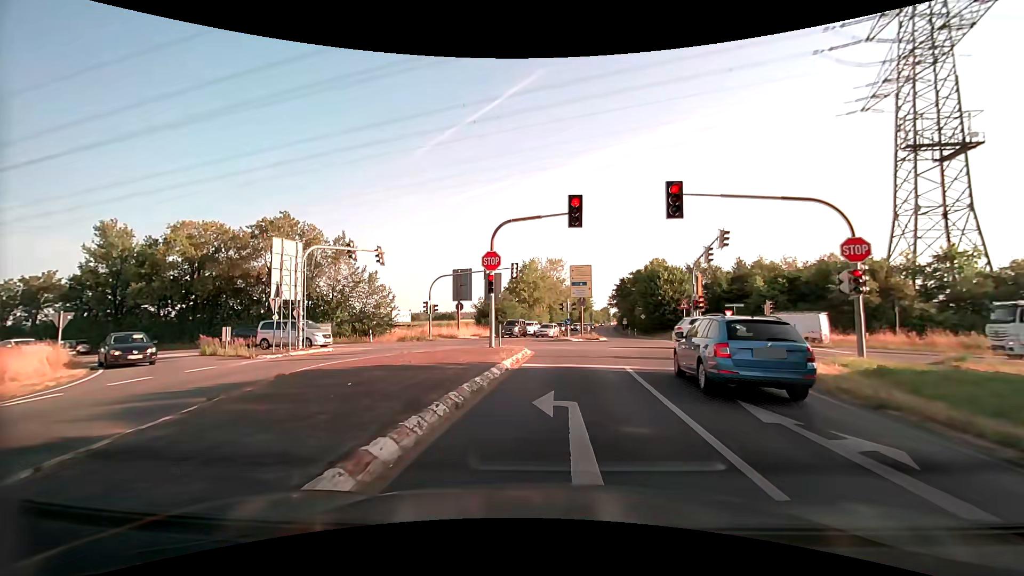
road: secondary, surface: asphalt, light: Day
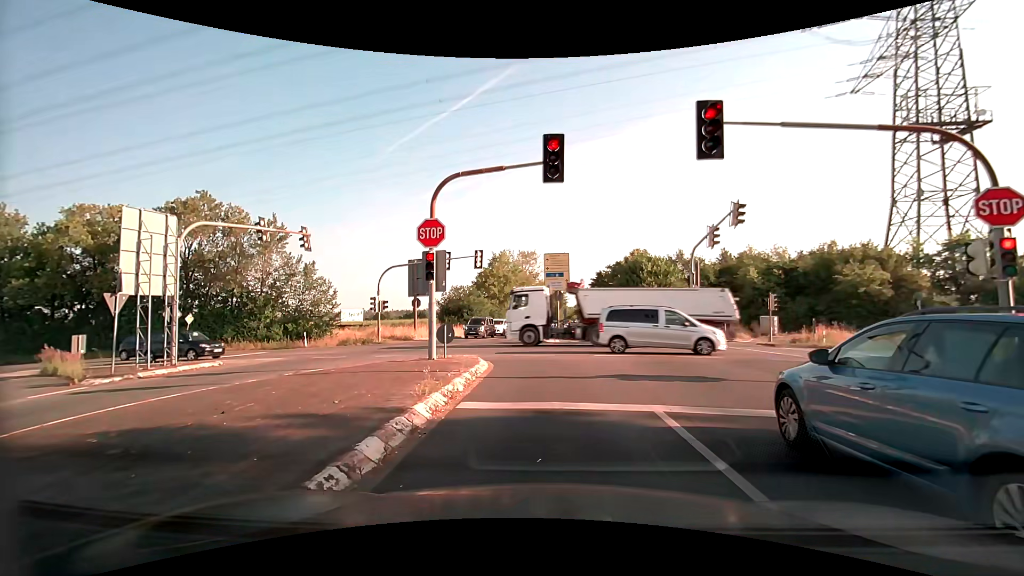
(+0.2, +6.4) m; +3°
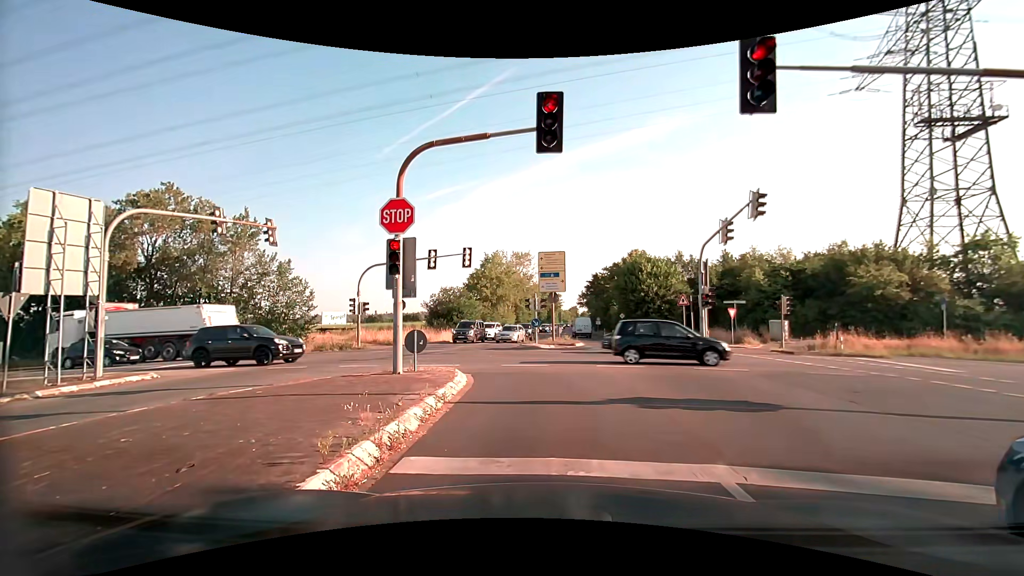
(0.0, +2.9) m; 0°
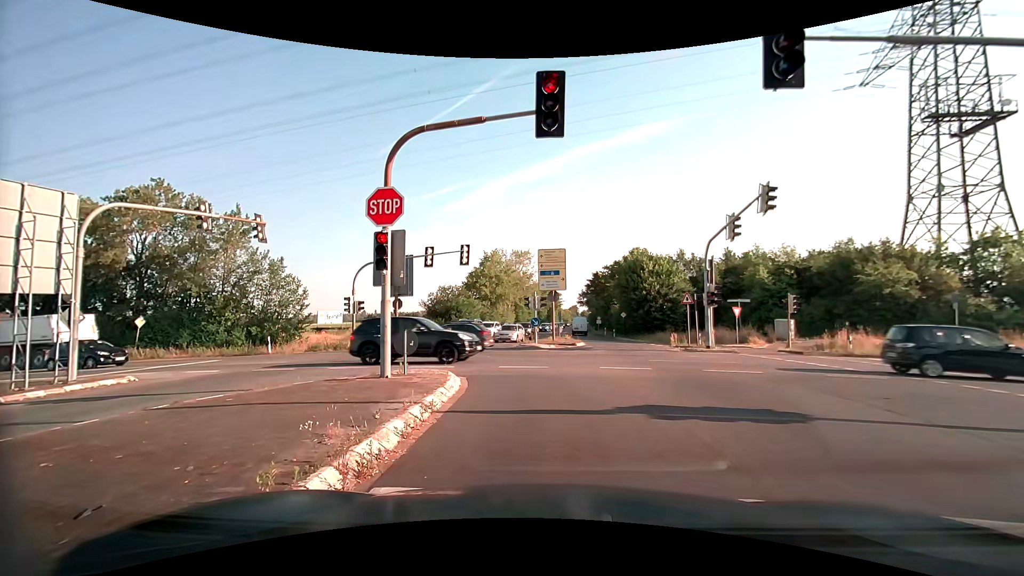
(0.0, +0.9) m; +1°
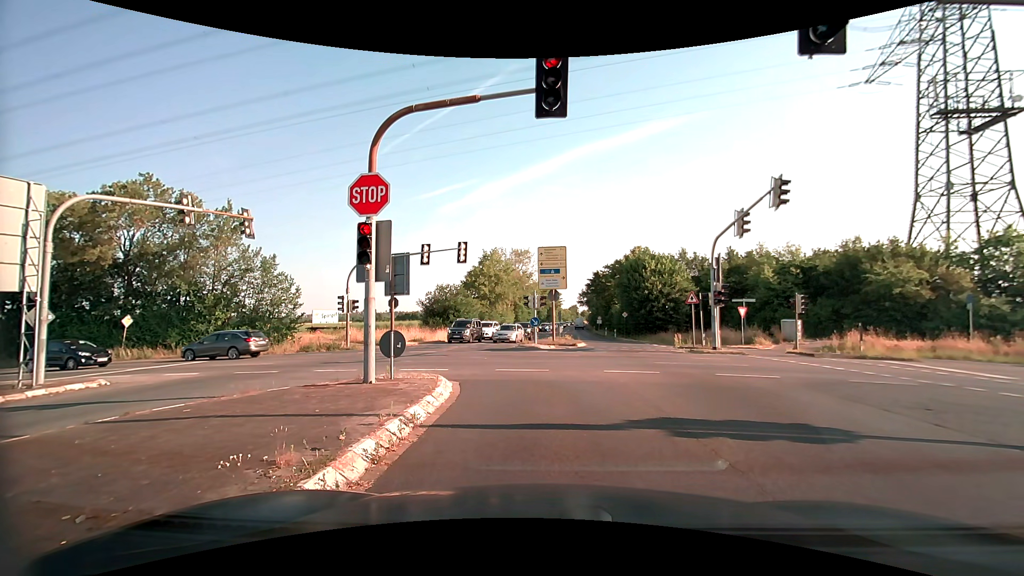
(0.0, +1.0) m; 0°
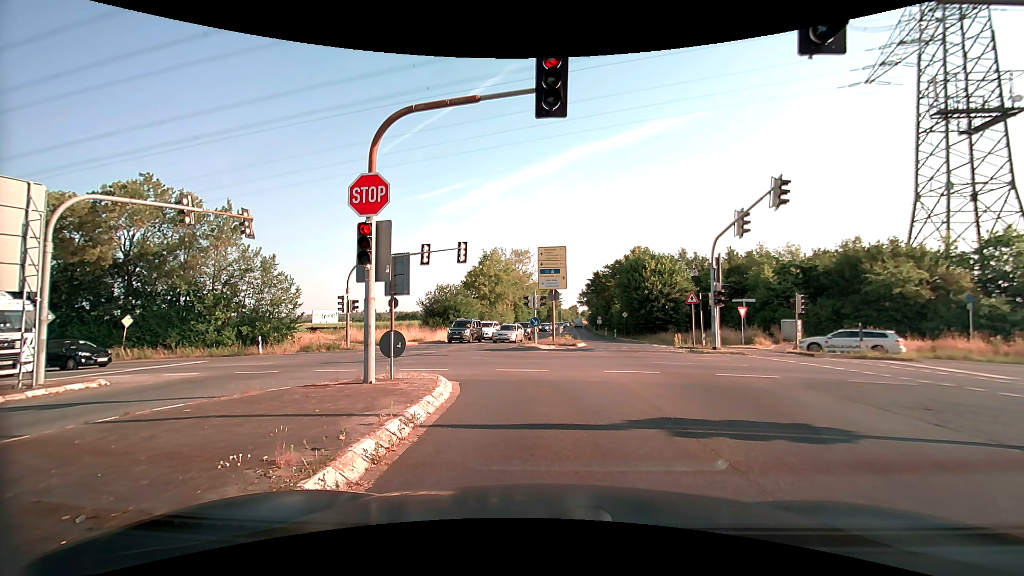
(0.0, 0.0) m; 0°
